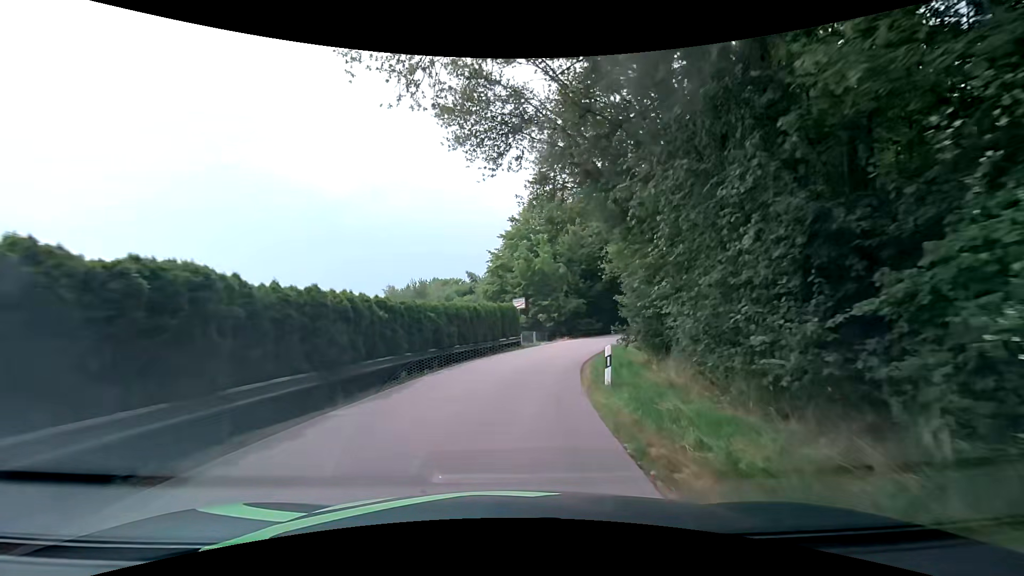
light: Day
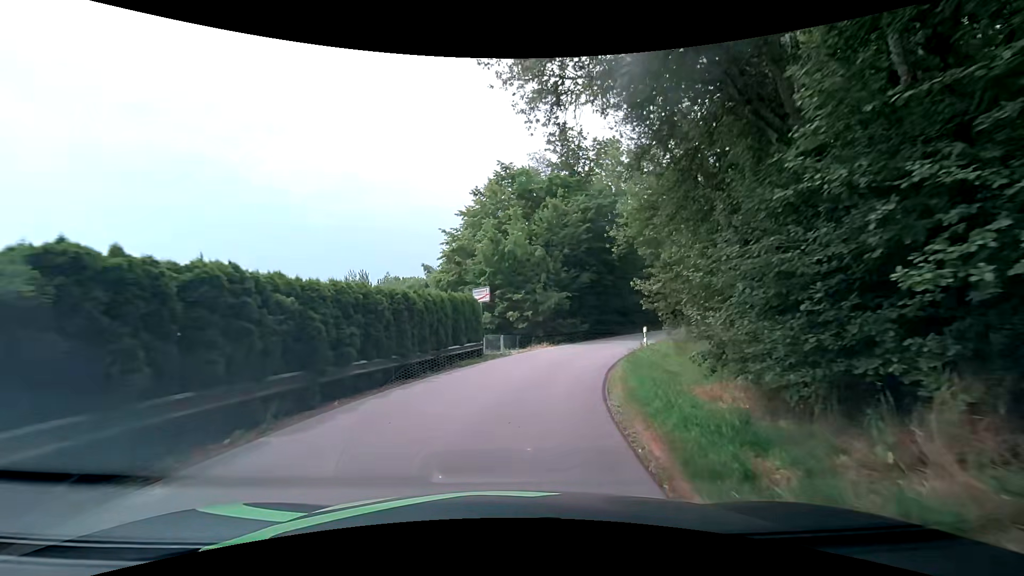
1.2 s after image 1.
(+0.5, +9.6) m; +4°
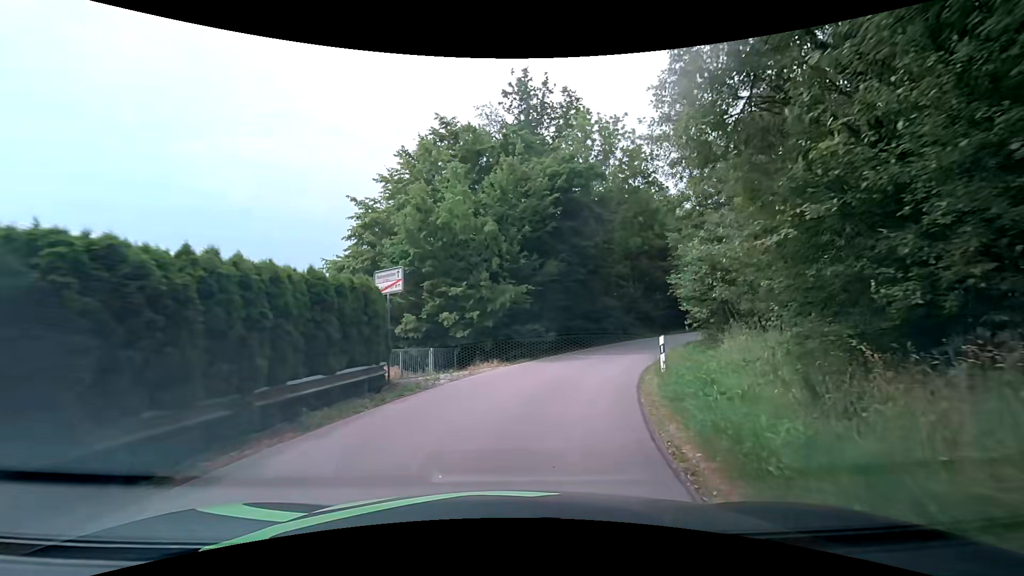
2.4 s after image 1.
(+0.5, +9.2) m; +7°
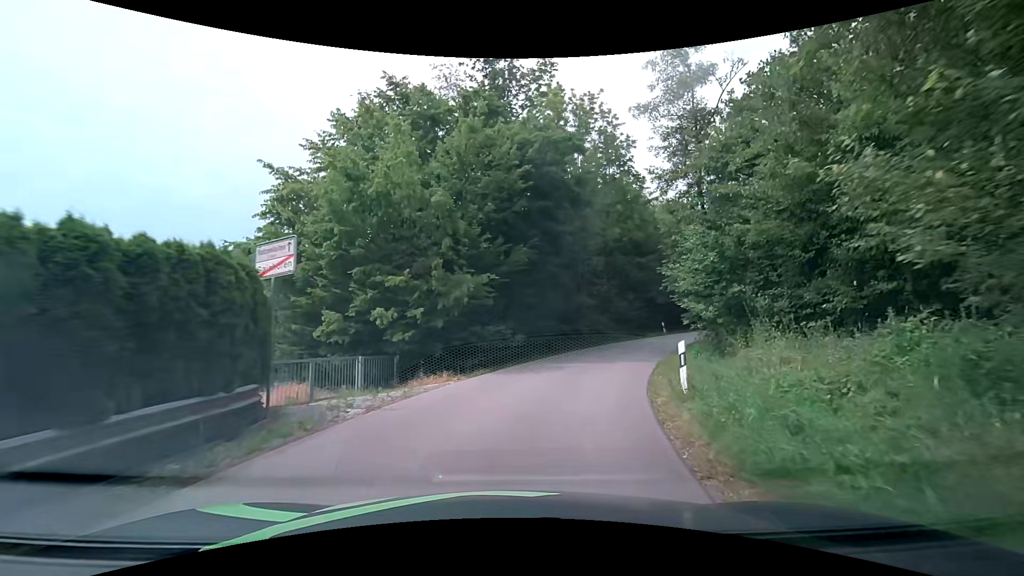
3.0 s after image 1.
(+0.1, +4.4) m; +4°
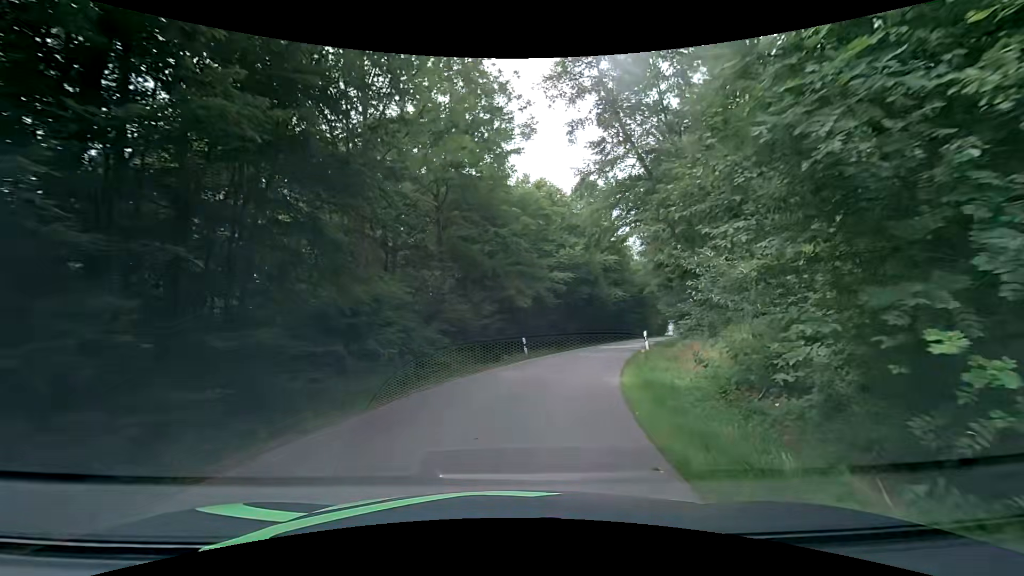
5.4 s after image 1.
(+2.7, +16.4) m; +19°
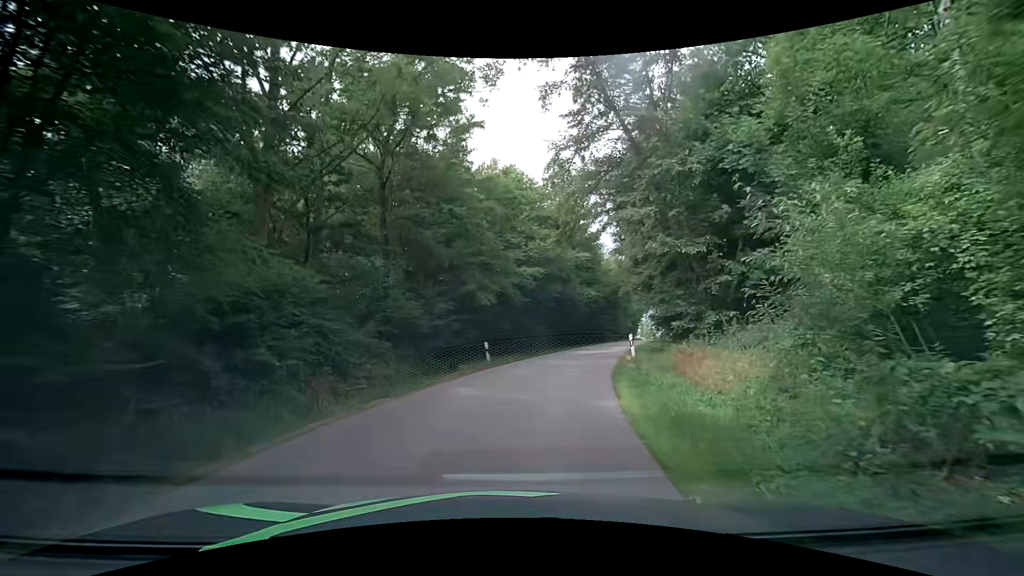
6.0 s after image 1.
(+0.1, +4.1) m; +4°
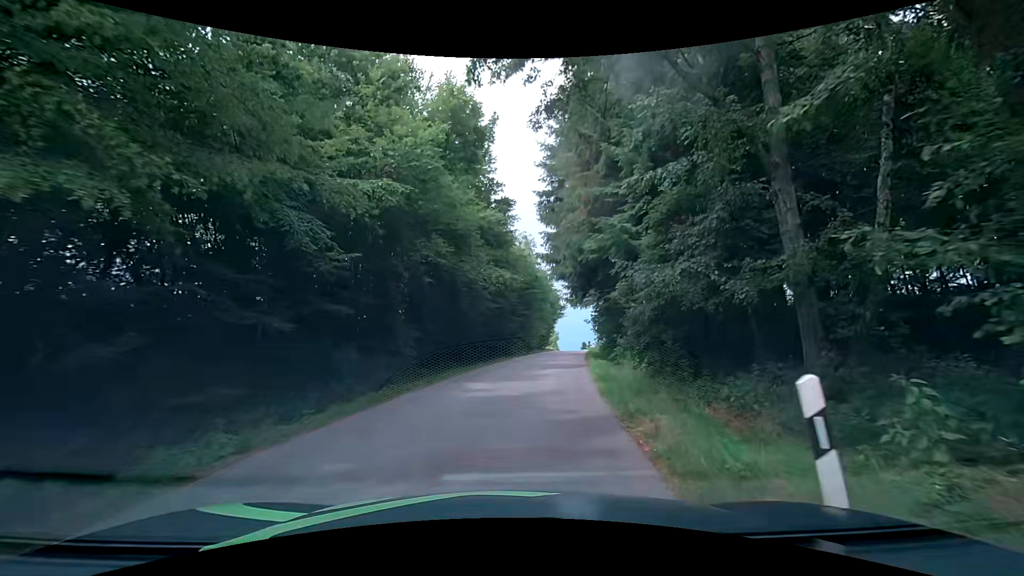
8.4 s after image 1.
(+2.0, +16.7) m; +11°
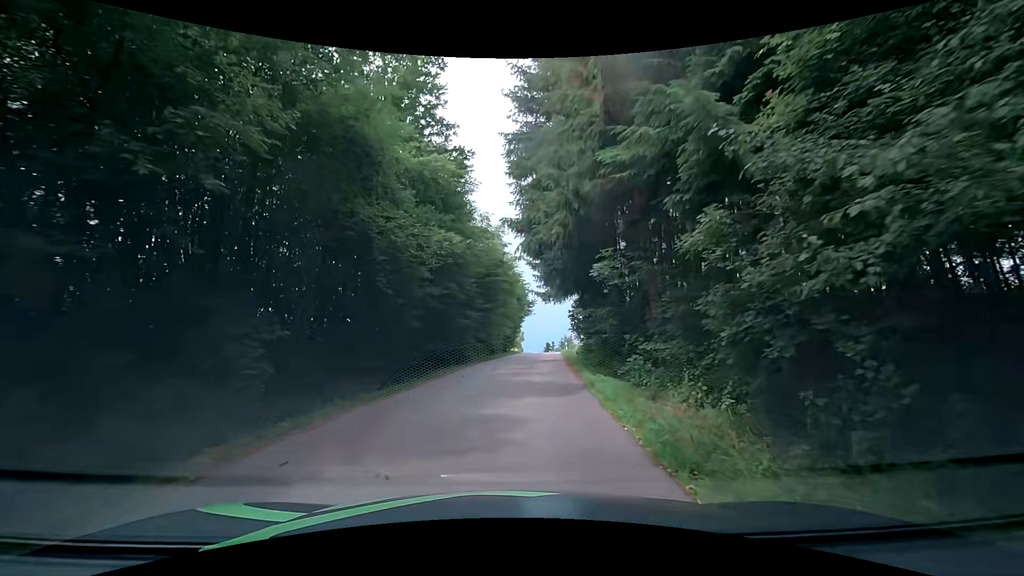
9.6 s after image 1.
(+0.5, +9.0) m; +4°
(0, +10) (+1, +20) (+2, +30) (+3, +40) (+5, +50) (+6, +60) (+7, +70) (+8, +80) (+9, +90) (+9, +100) m
